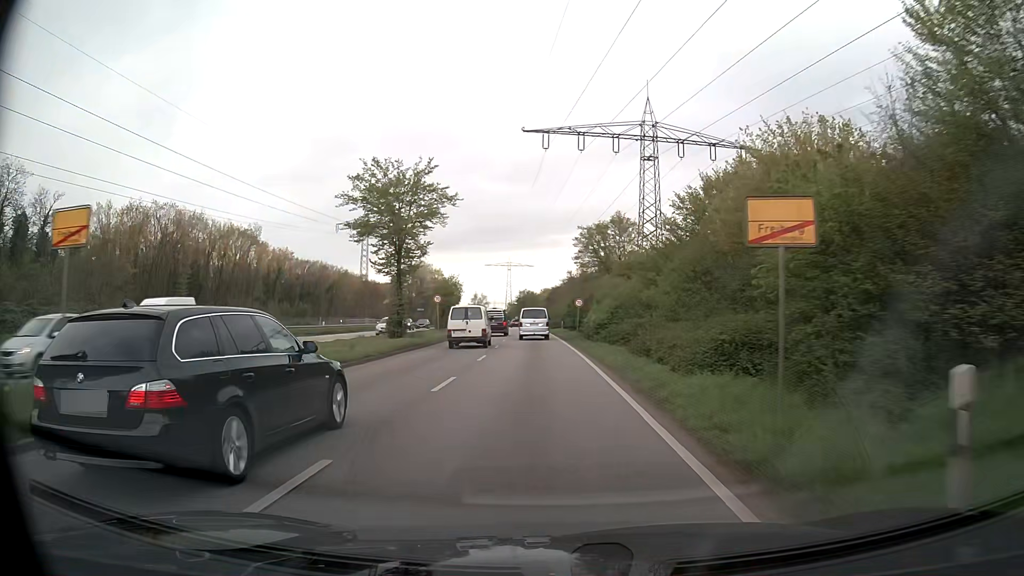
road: primary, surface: asphalt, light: Day
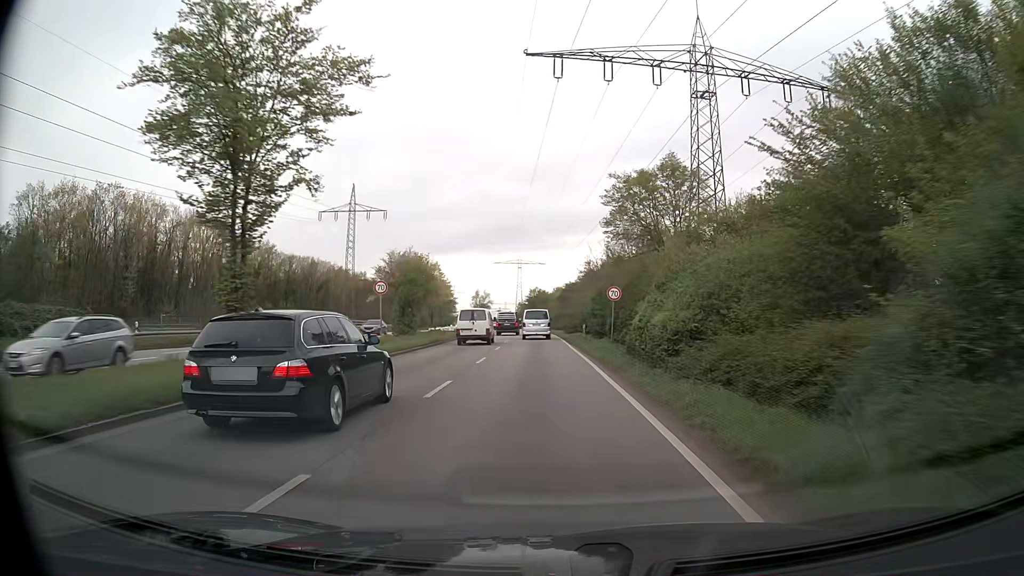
(-0.1, +18.9) m; -1°
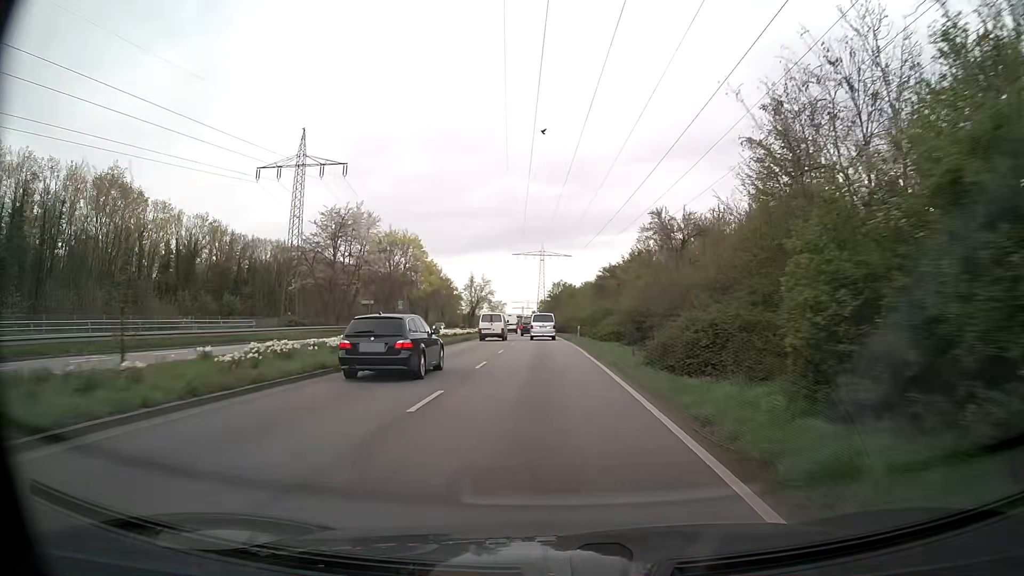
(-0.5, +38.7) m; -2°
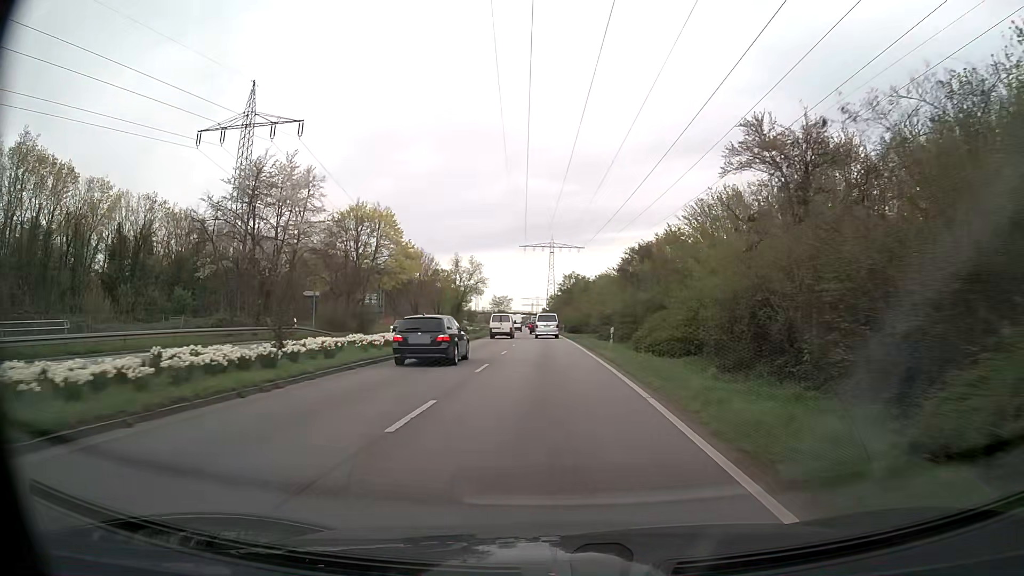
(0.0, +19.7) m; 0°
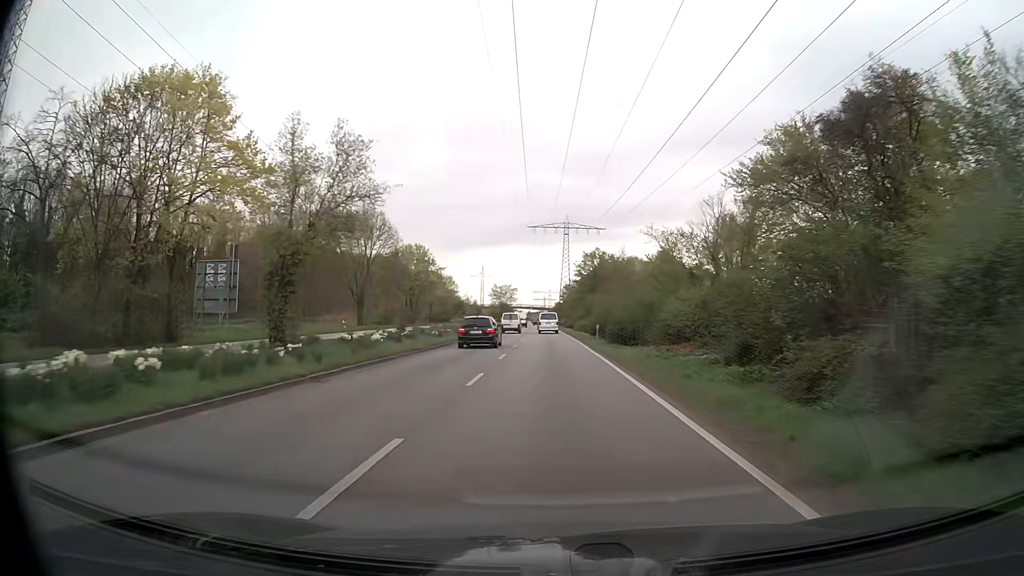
(-0.6, +40.3) m; -1°
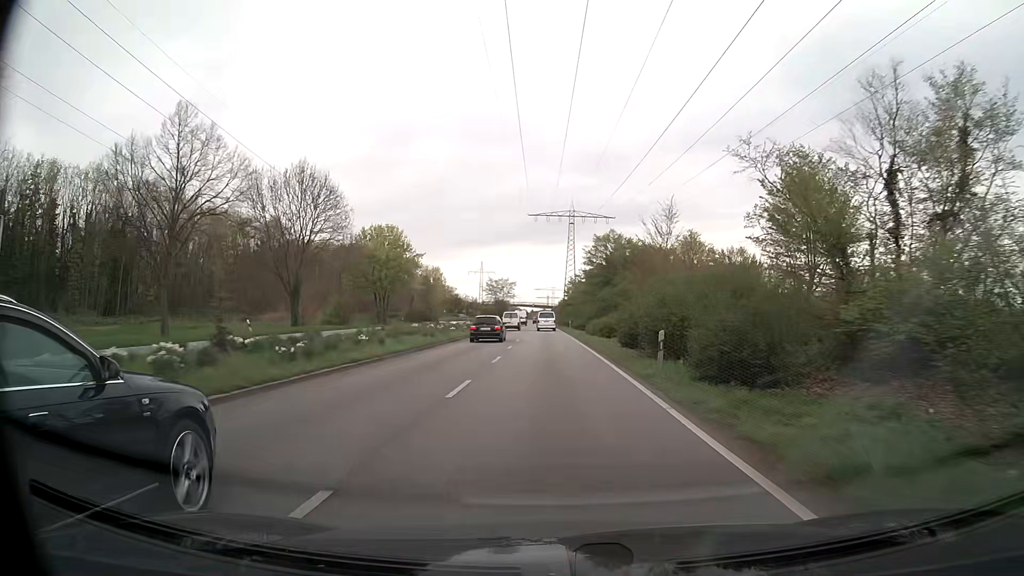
(-0.1, +20.6) m; 0°
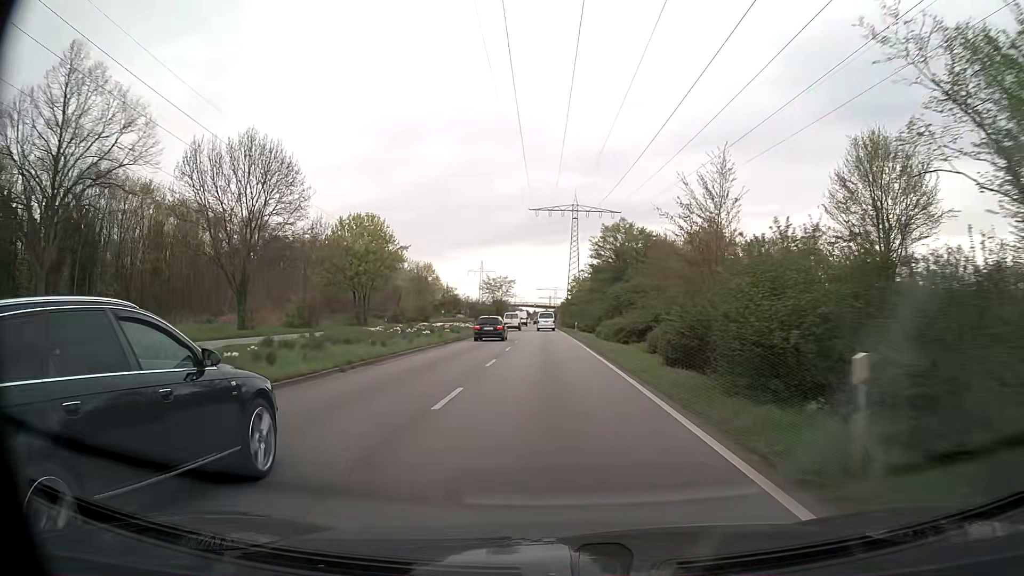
(-0.1, +10.4) m; 0°
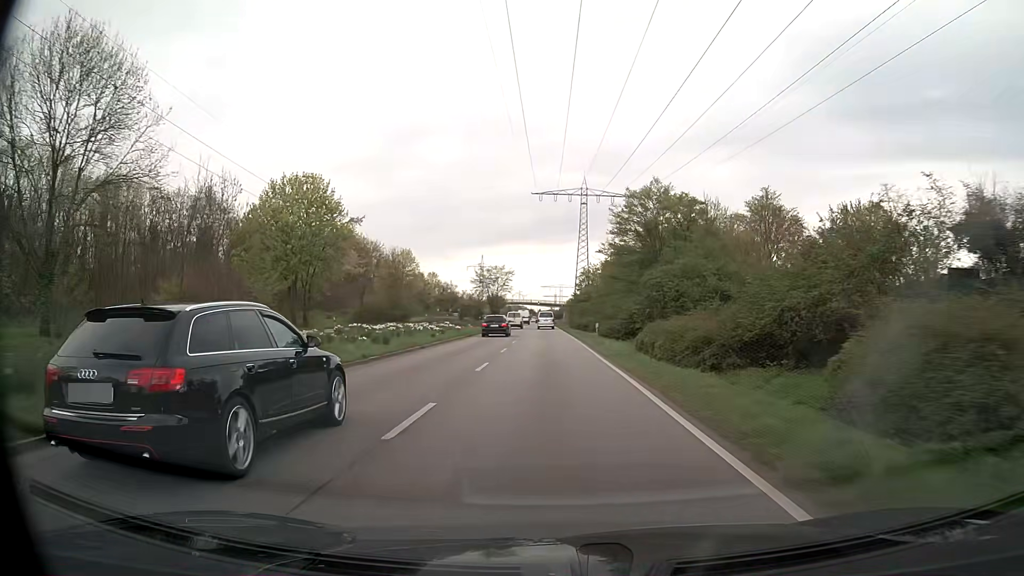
(-0.1, +20.9) m; -1°
